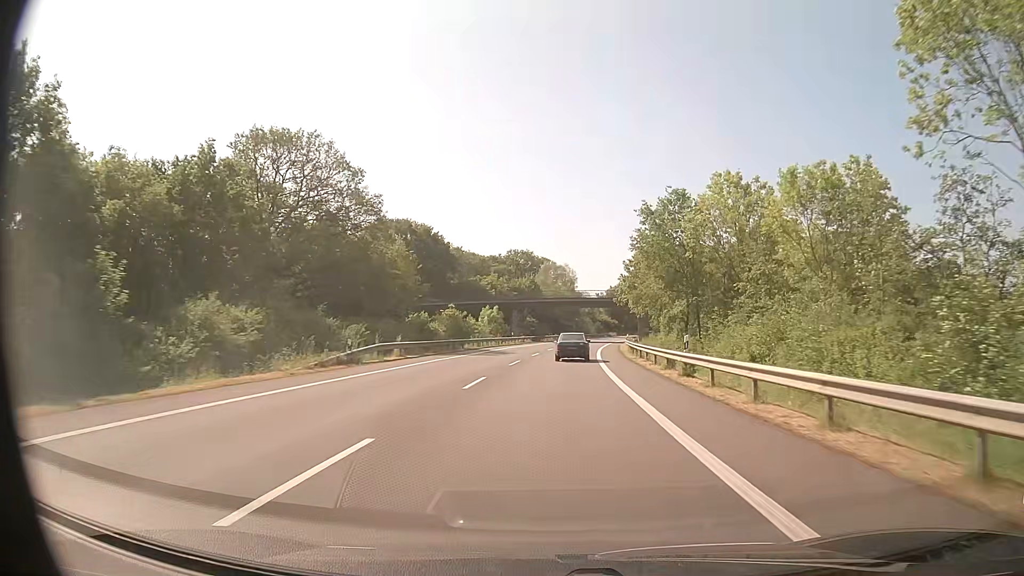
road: primary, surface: asphalt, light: Day
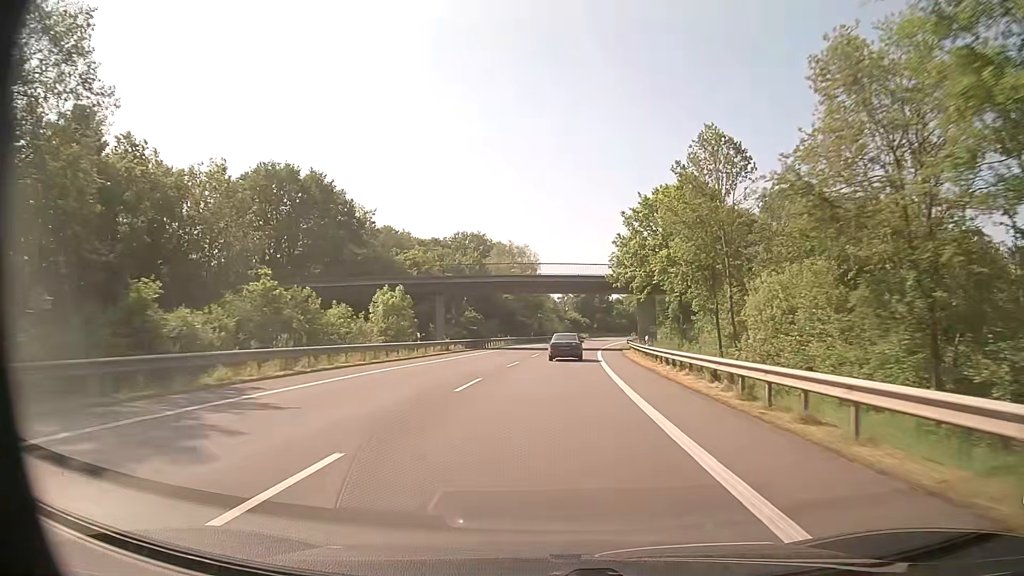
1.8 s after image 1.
(+1.2, +37.5) m; +4°
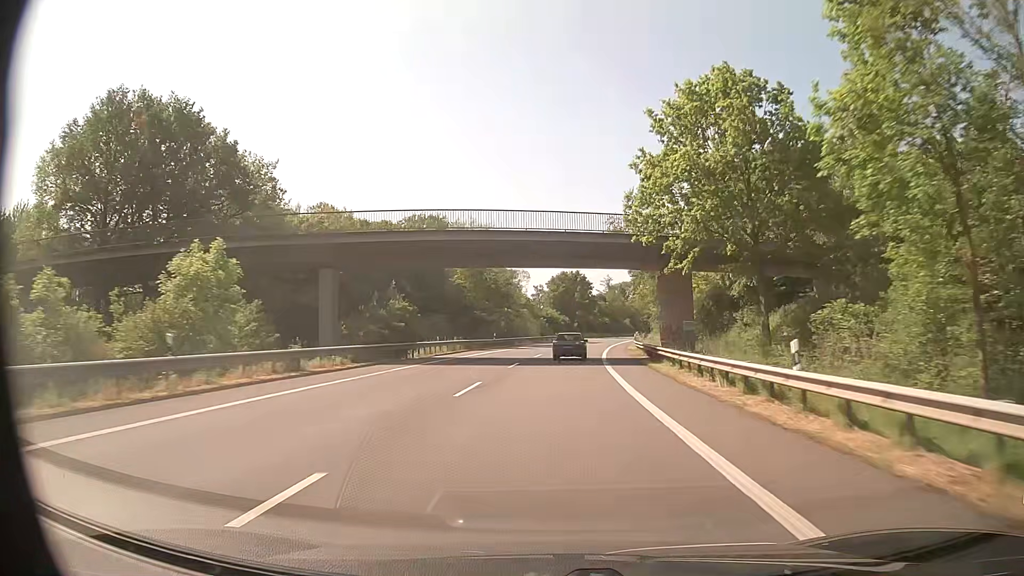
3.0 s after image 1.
(+0.5, +25.2) m; +2°
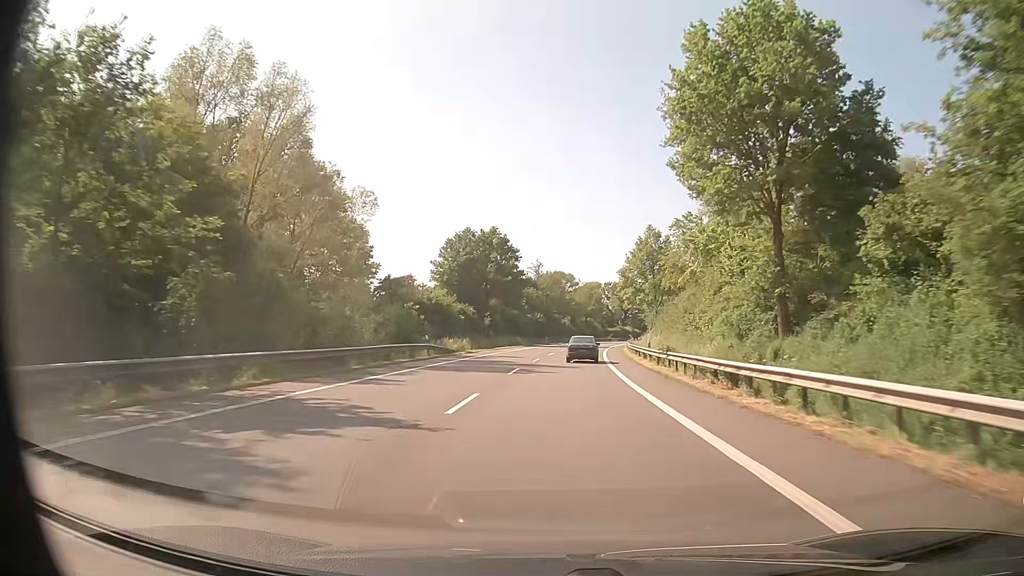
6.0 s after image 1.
(+3.4, +63.8) m; +7°
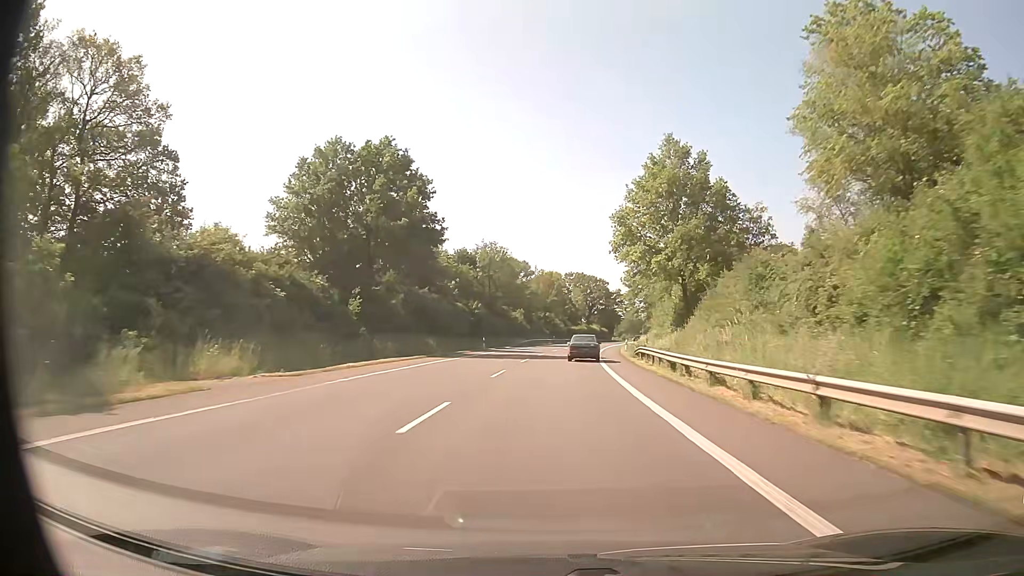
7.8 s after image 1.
(+1.3, +39.1) m; +4°
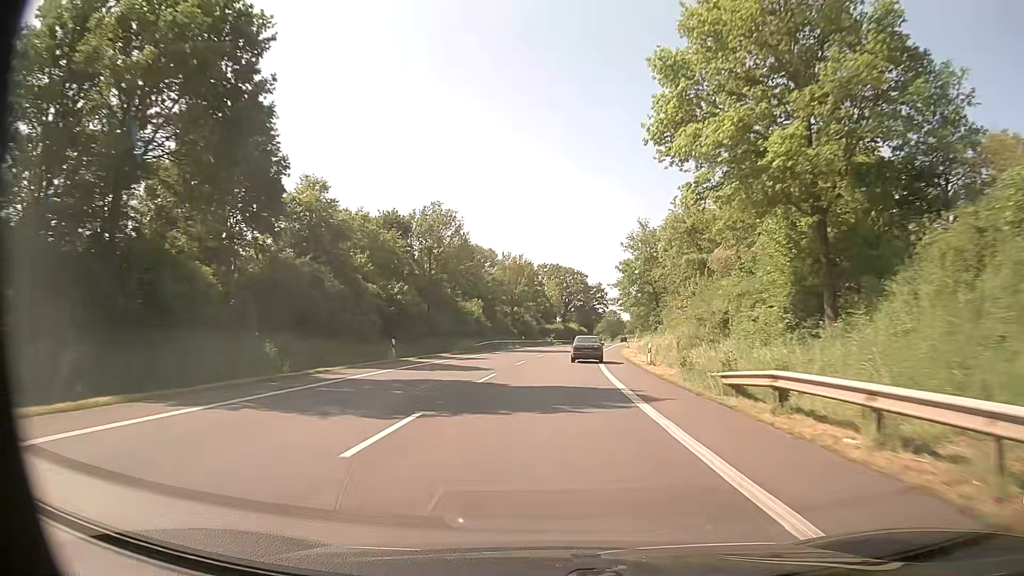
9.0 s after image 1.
(+0.4, +26.4) m; +2°
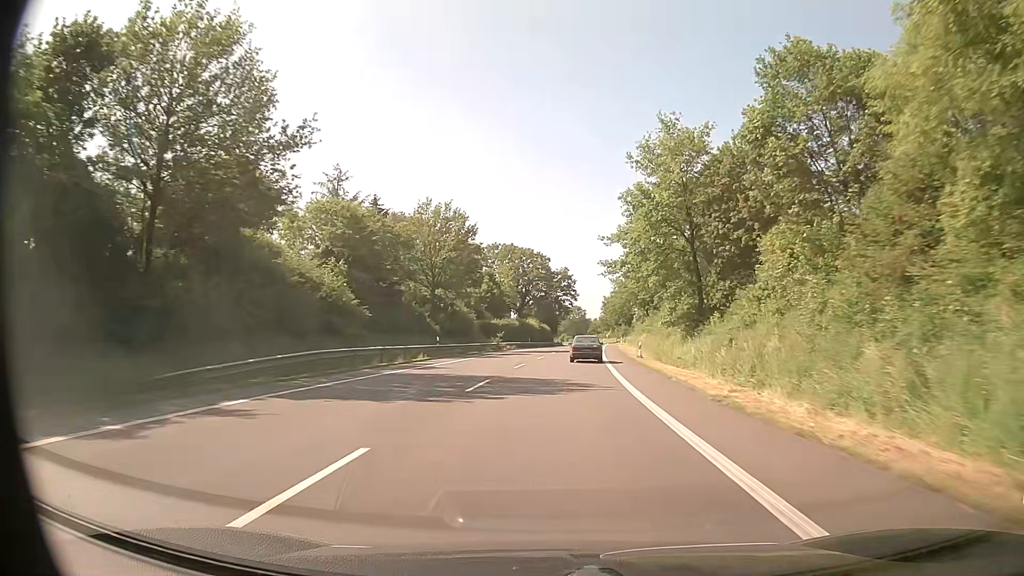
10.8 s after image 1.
(+1.2, +40.0) m; +3°
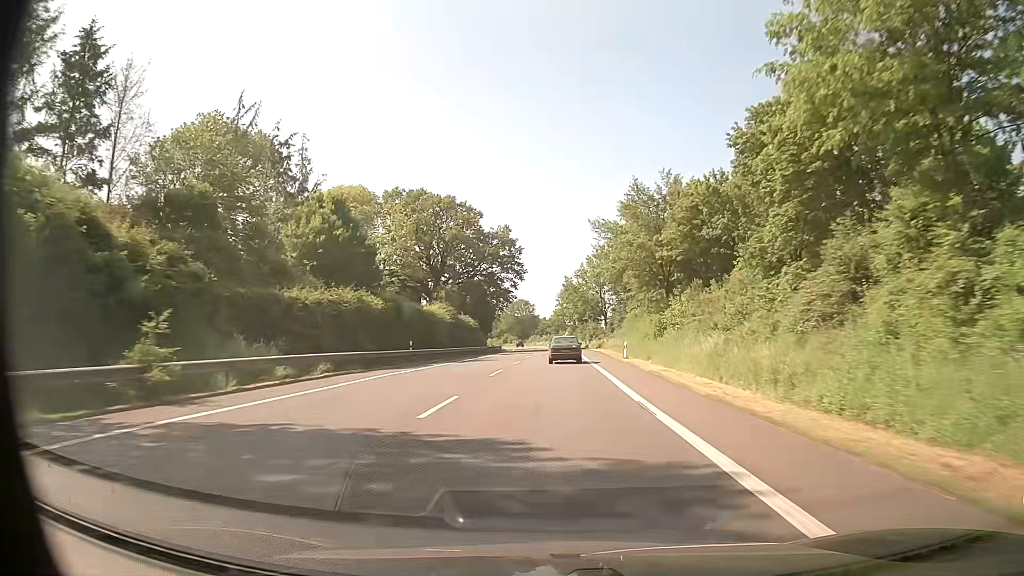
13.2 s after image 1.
(+2.5, +53.5) m; +5°
(0, +10) (0, +20) (0, +30) (0, +40) (0, +50) (0, +60) (+1, +70) (+1, +80) (+1, +90) (0, +100) m
